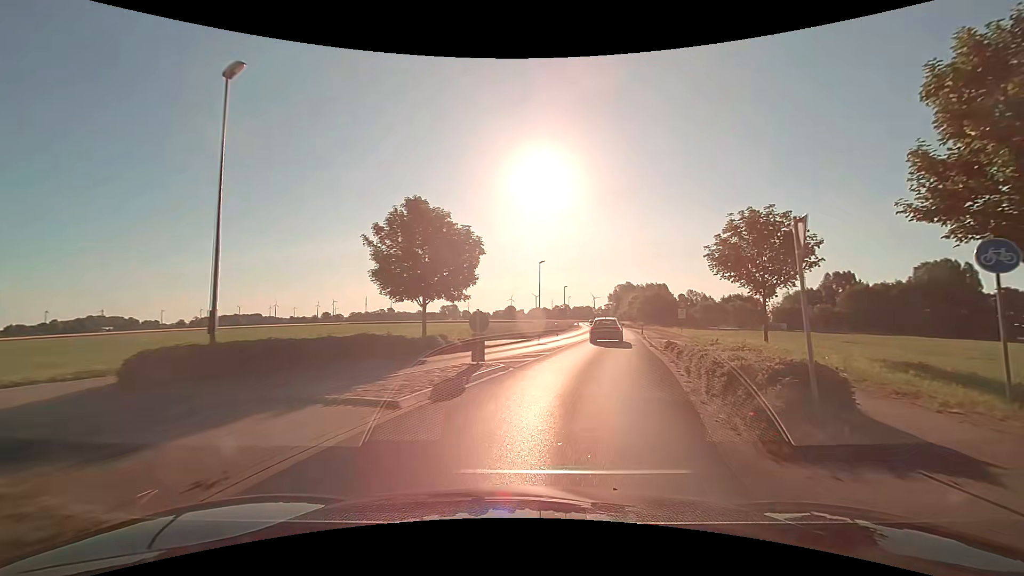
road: secondary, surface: asphalt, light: Day
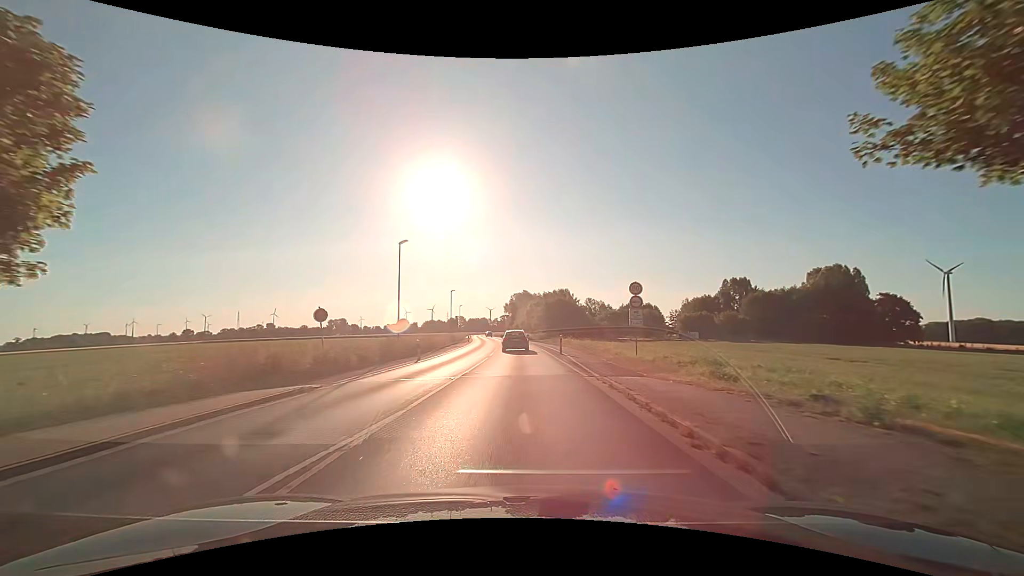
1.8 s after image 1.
(+2.9, +20.5) m; +11°
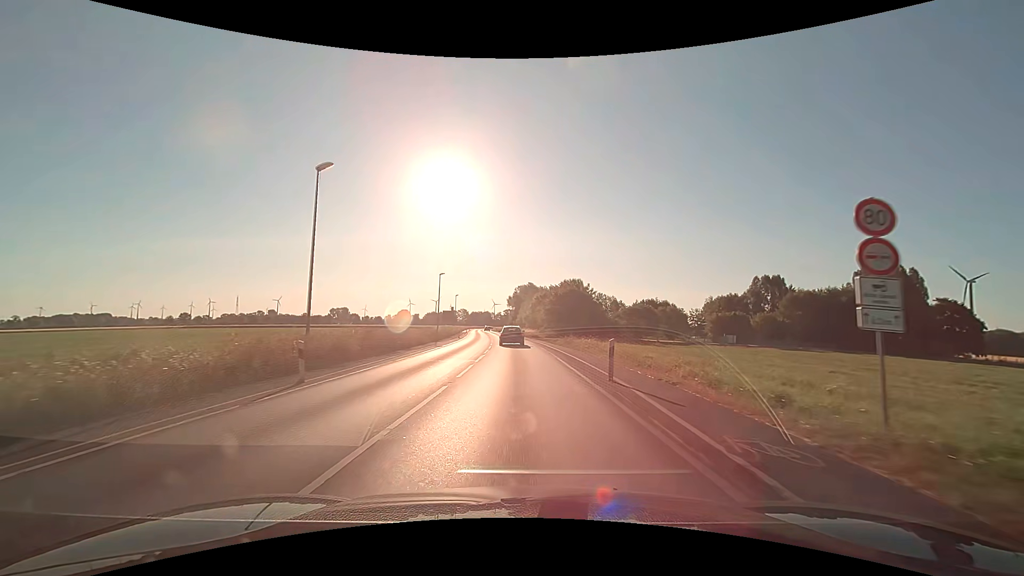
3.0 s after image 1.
(0.0, +15.6) m; 0°
(0, +10) (0, +20) (-1, +30) (-1, +40) (-2, +50) (-2, +60) (-3, +70) (-4, +80) (-5, +90) (-6, +100) m
